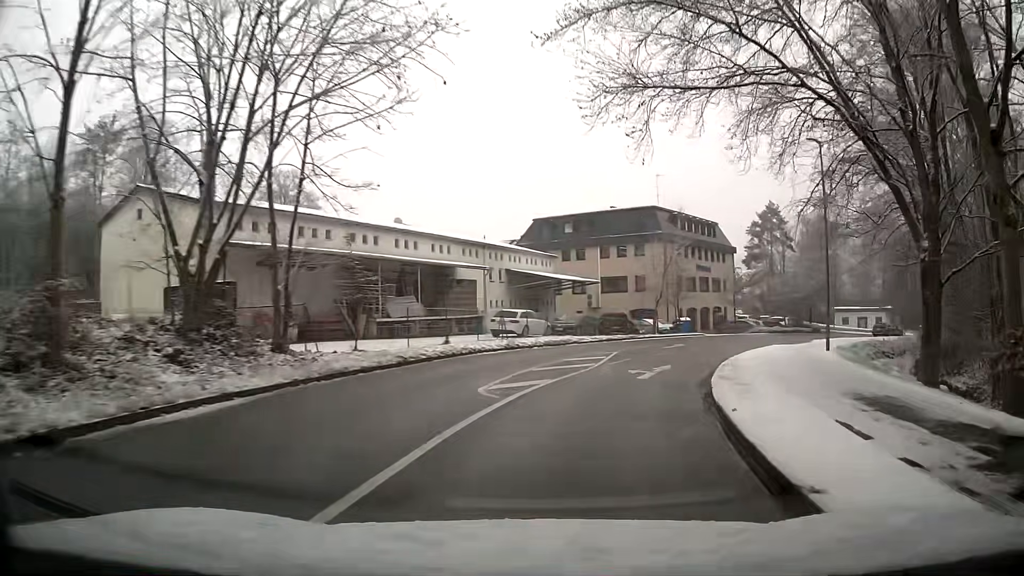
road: unclassified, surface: asphalt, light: Day
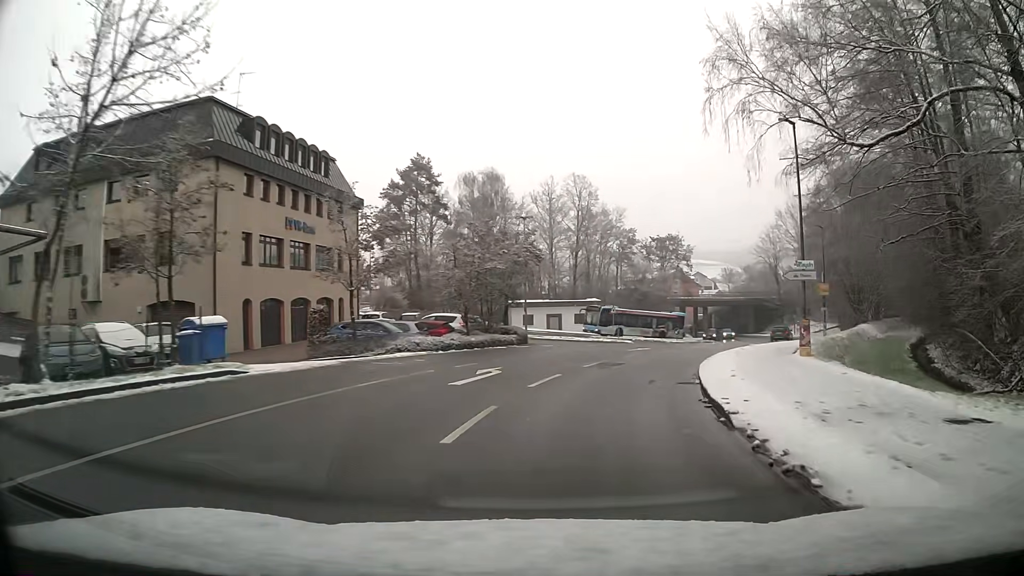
(+12.4, +33.7) m; +35°
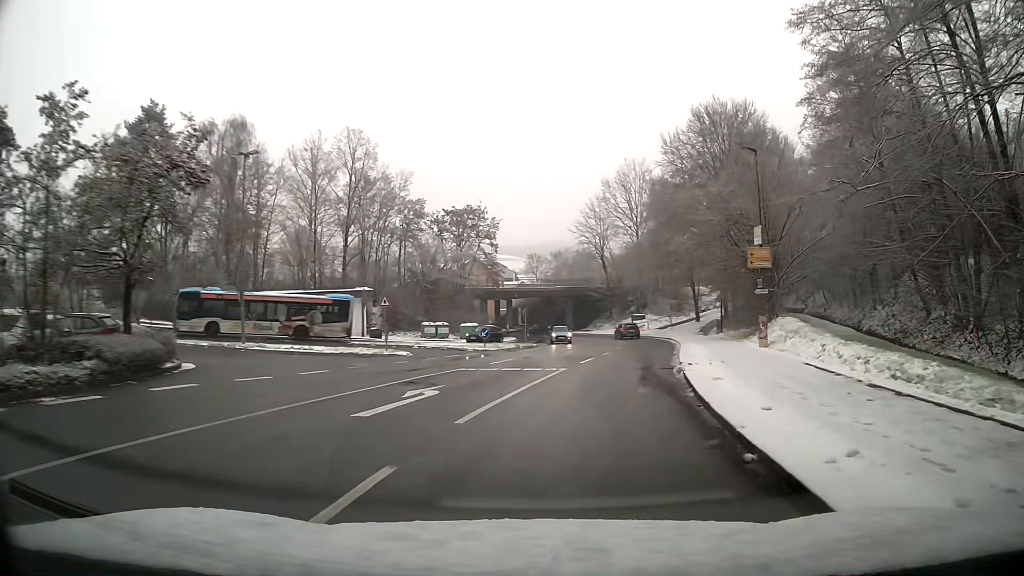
(+3.3, +21.9) m; +17°
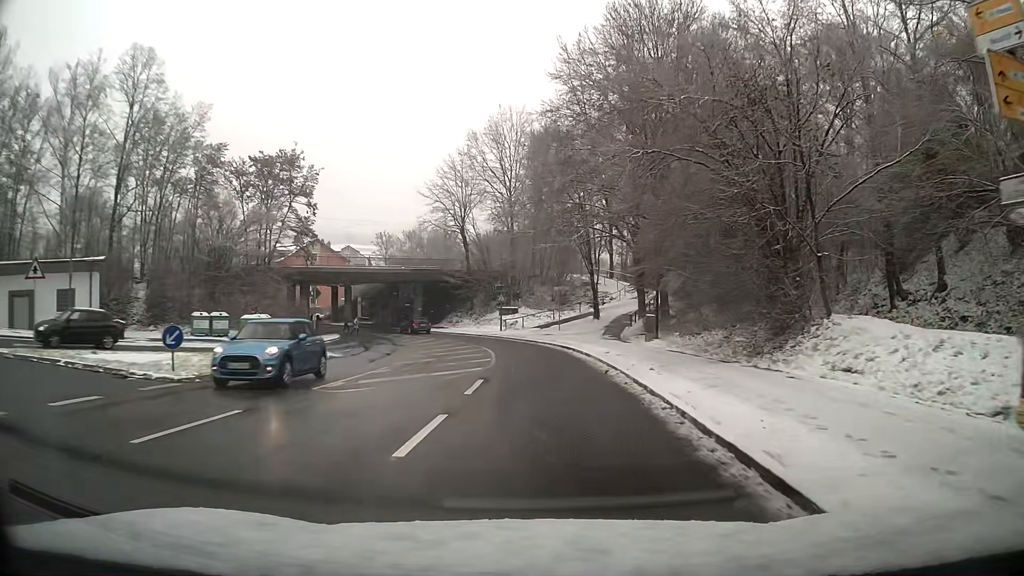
(+2.2, +21.8) m; +9°
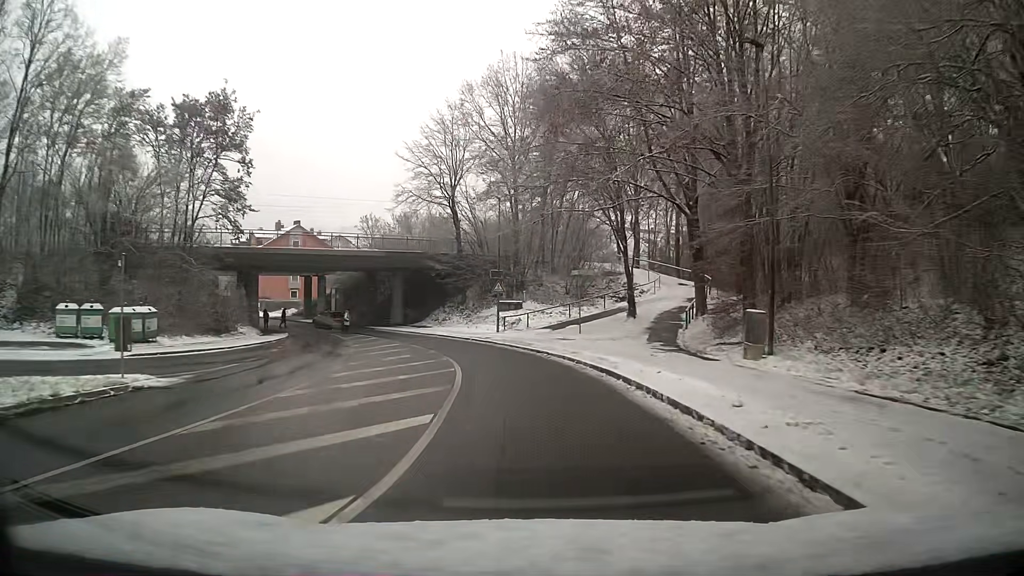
(-0.1, +14.6) m; -1°
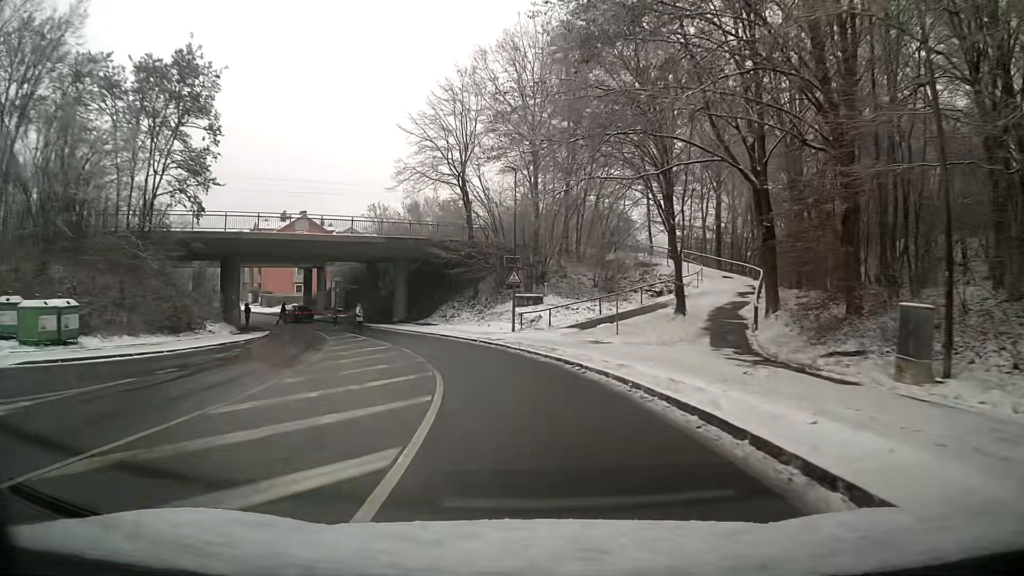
(-0.1, +7.0) m; -2°
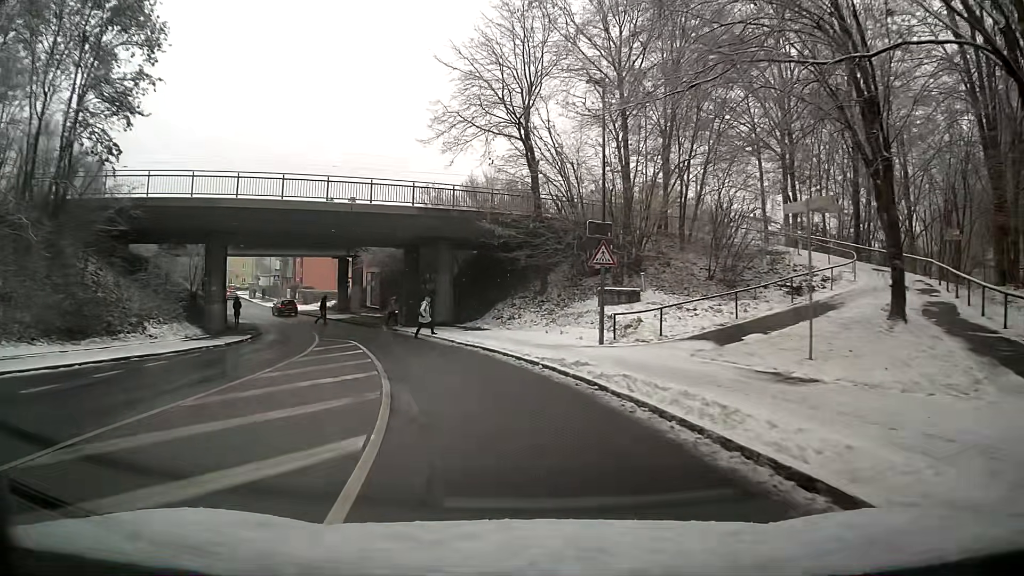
(-0.5, +12.4) m; -6°
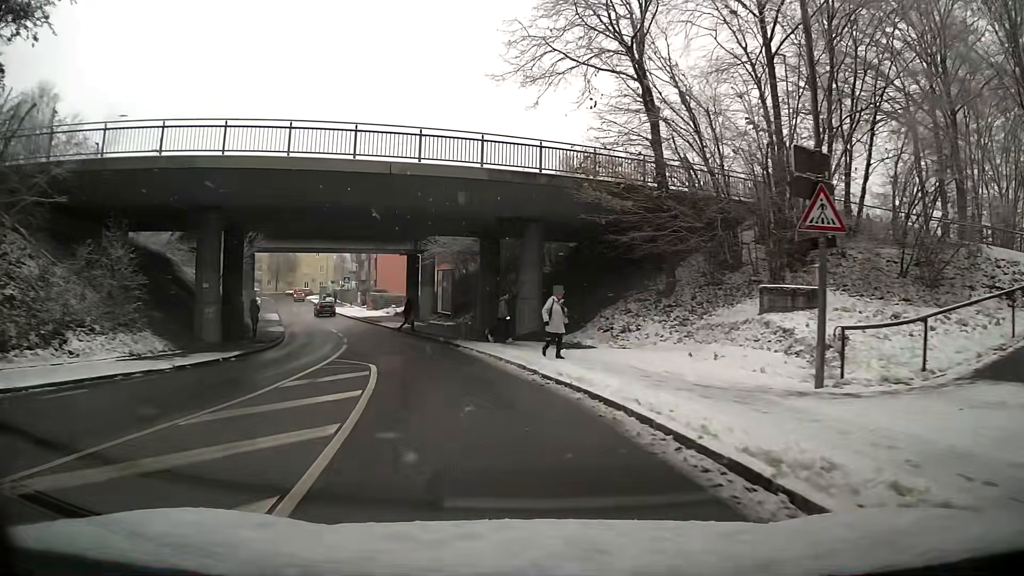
(-0.8, +9.8) m; -9°
(-1, +10) (-3, +20) (-6, +29) (-9, +39) (-11, +49) (-14, +58) (-18, +67) (-21, +77) (-25, +86) (-28, +95) m
